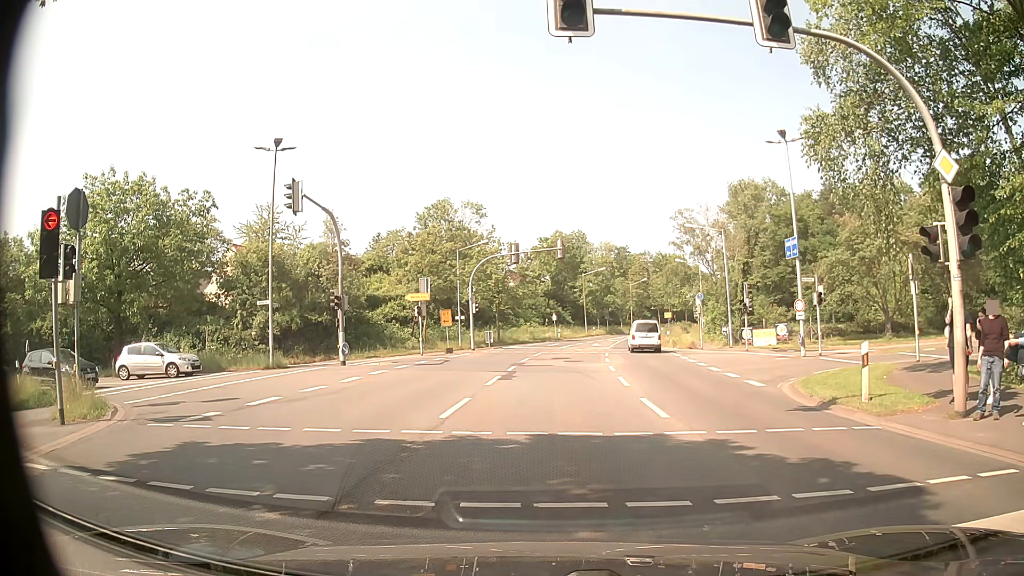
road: secondary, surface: asphalt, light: Day
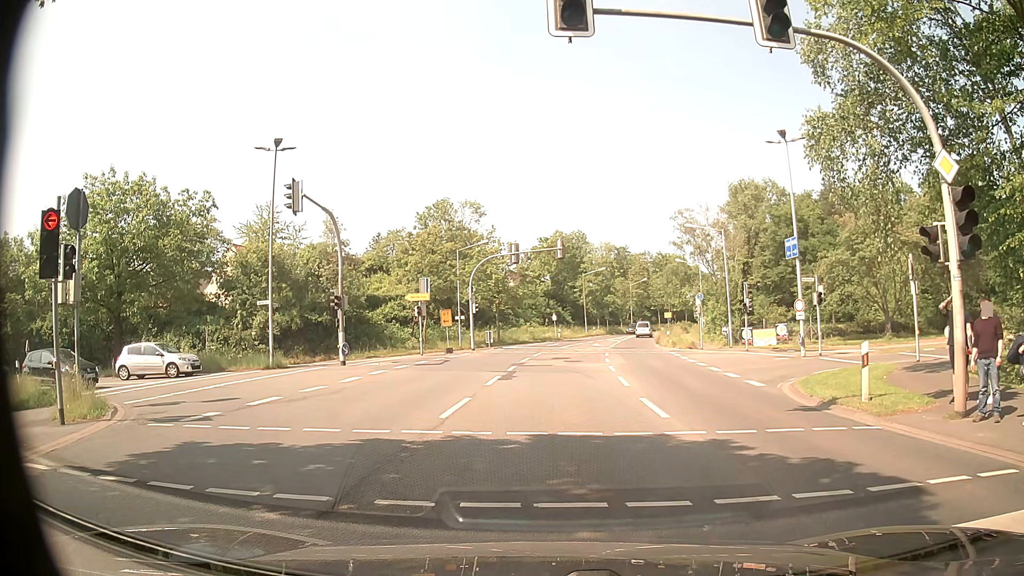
(0.0, 0.0) m; 0°
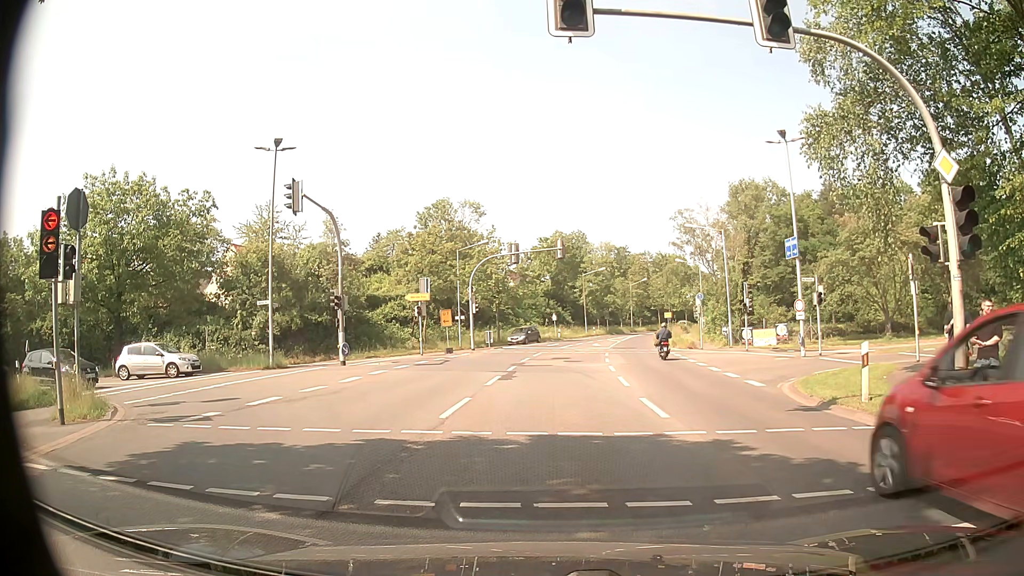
(0.0, 0.0) m; 0°
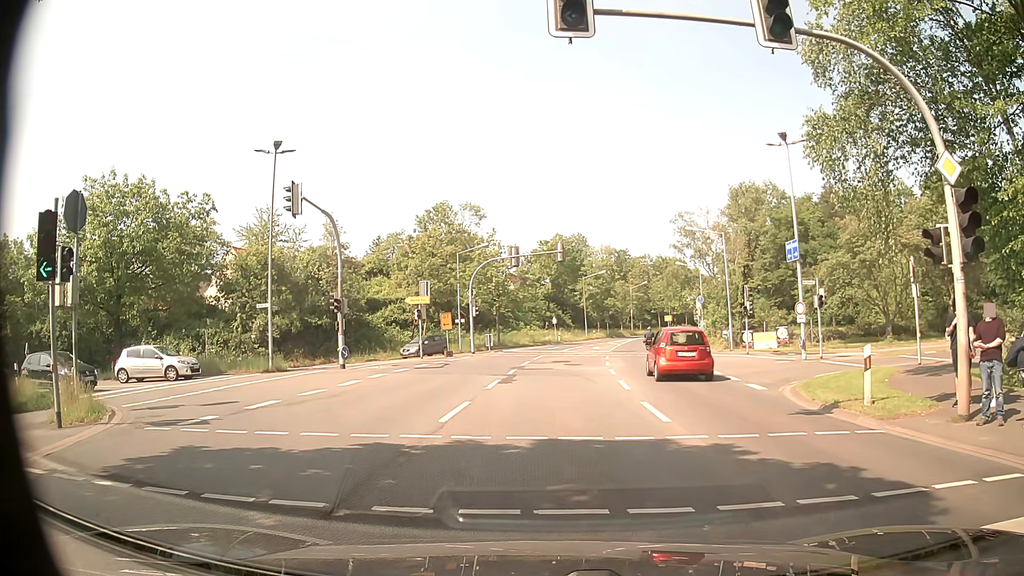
(0.0, +0.1) m; 0°
